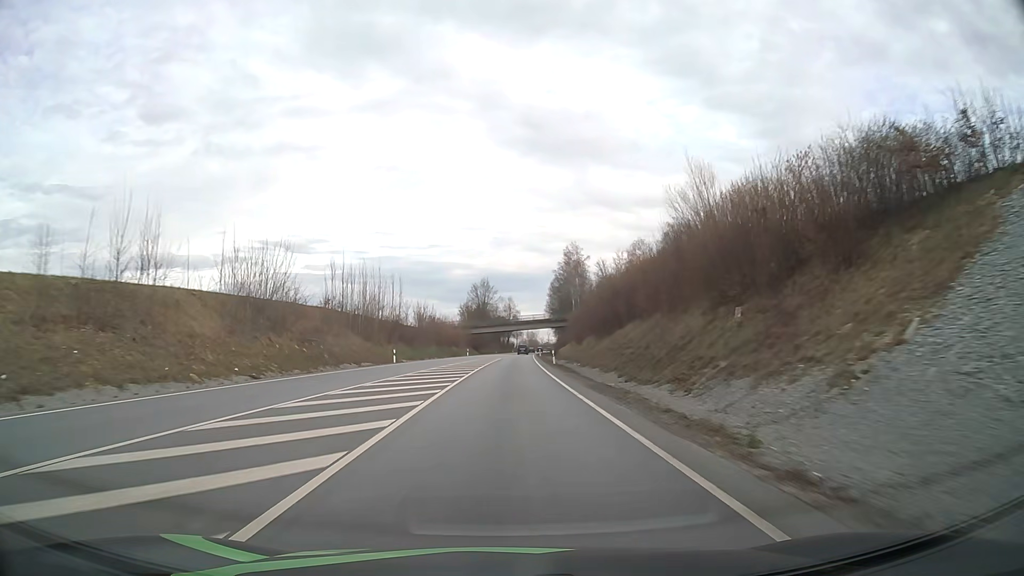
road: primary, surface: asphalt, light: Day
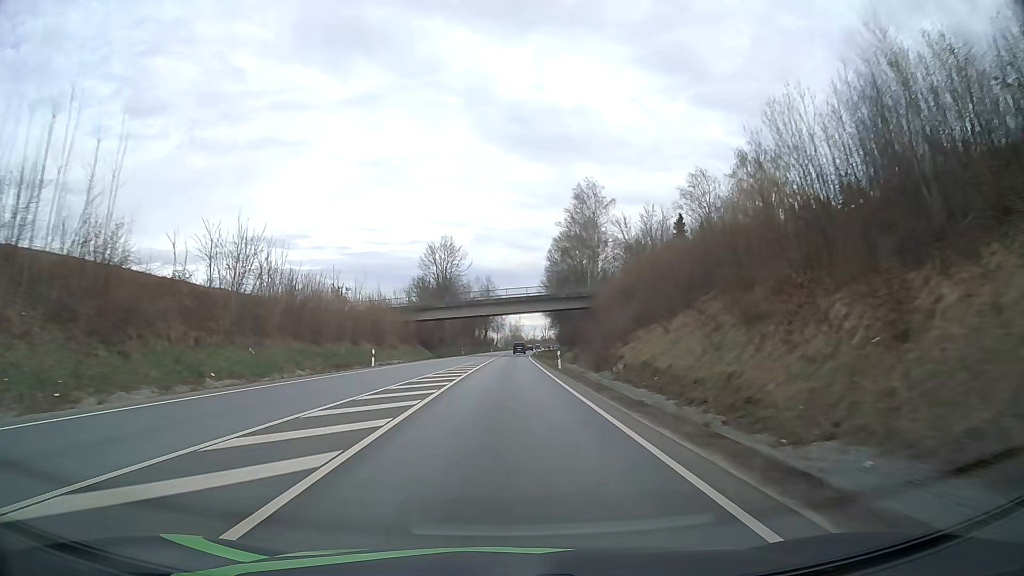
(+0.8, +62.4) m; +2°
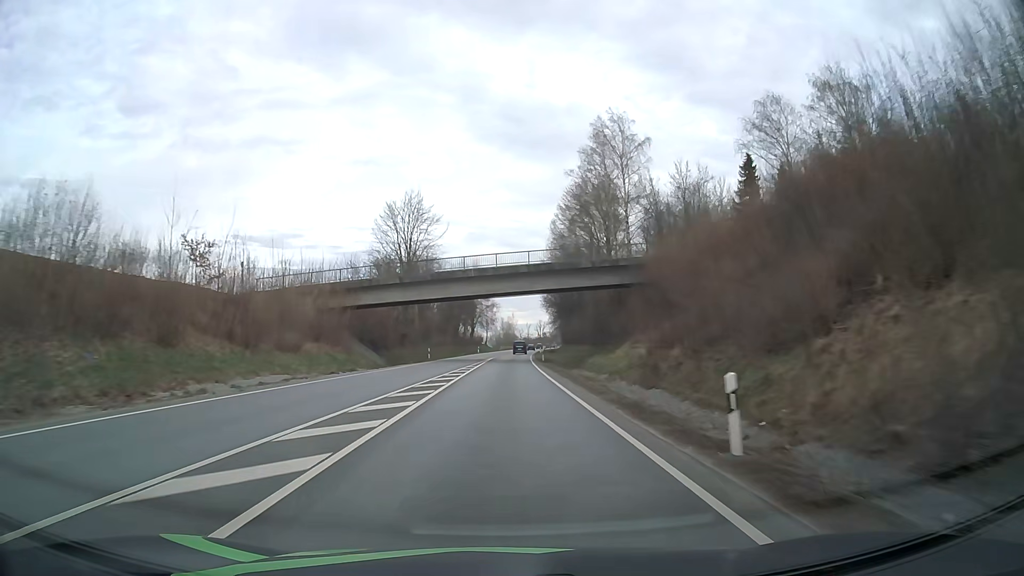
(+0.1, +31.2) m; +1°
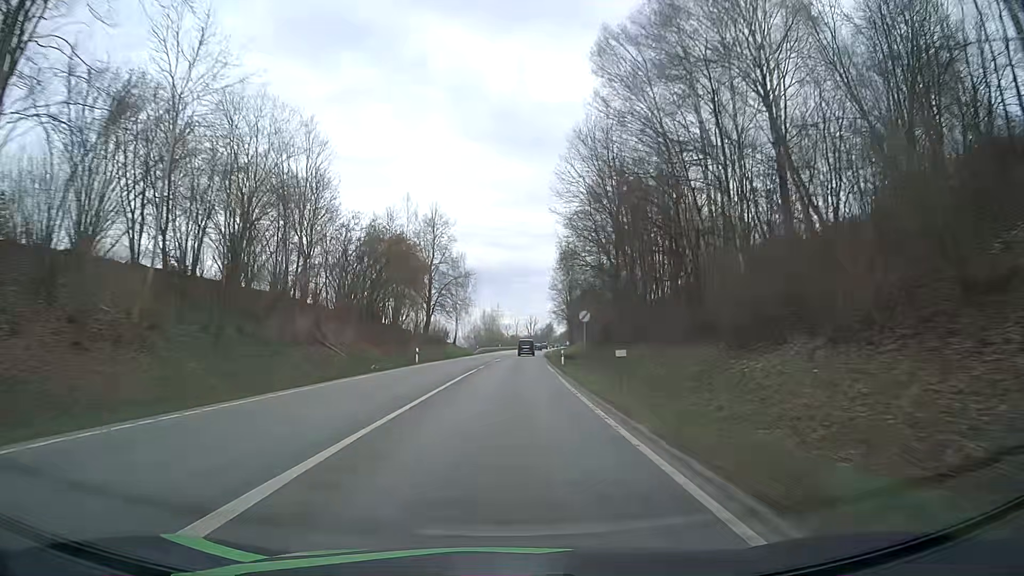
(+0.6, +62.3) m; +1°
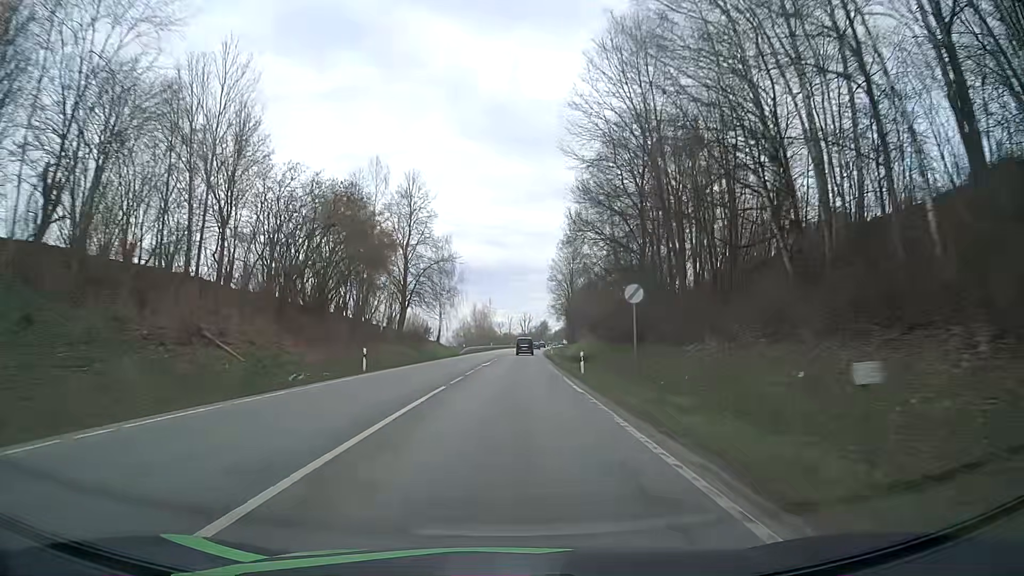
(0.0, +15.3) m; 0°
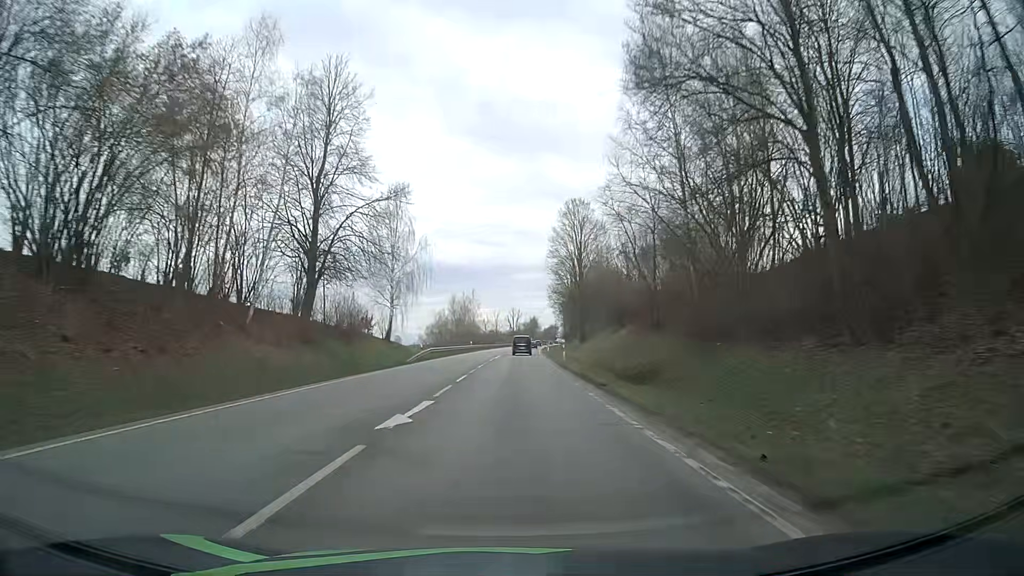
(+0.4, +29.8) m; +1°
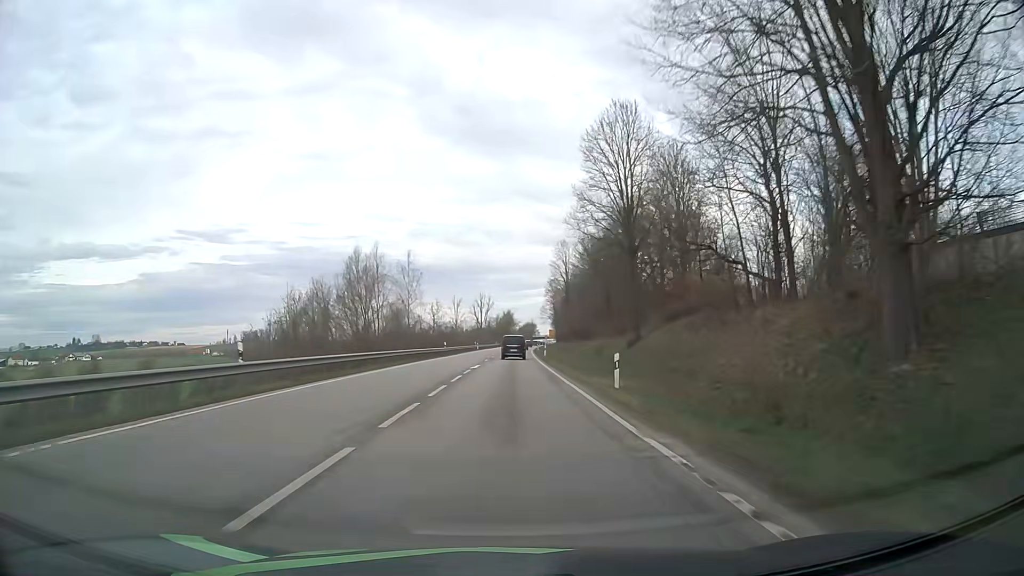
(+2.5, +71.7) m; +3°
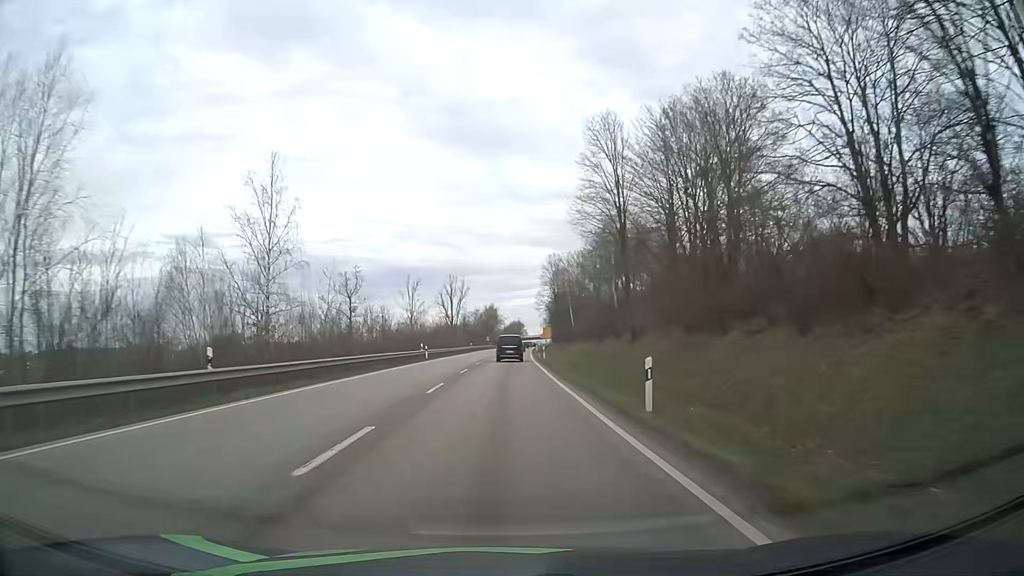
(+0.6, +53.4) m; +1°
(0, +10) (0, +20) (0, +30) (0, +40) (0, +50) (0, +60) (+1, +70) (+1, +80) (+1, +90) (+2, +100) m
